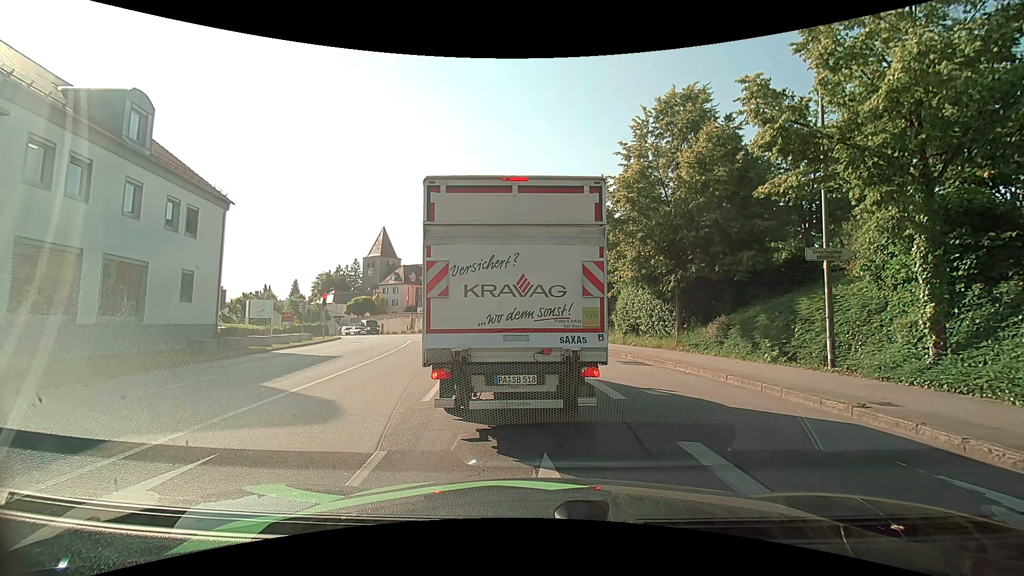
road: tertiary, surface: asphalt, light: Day
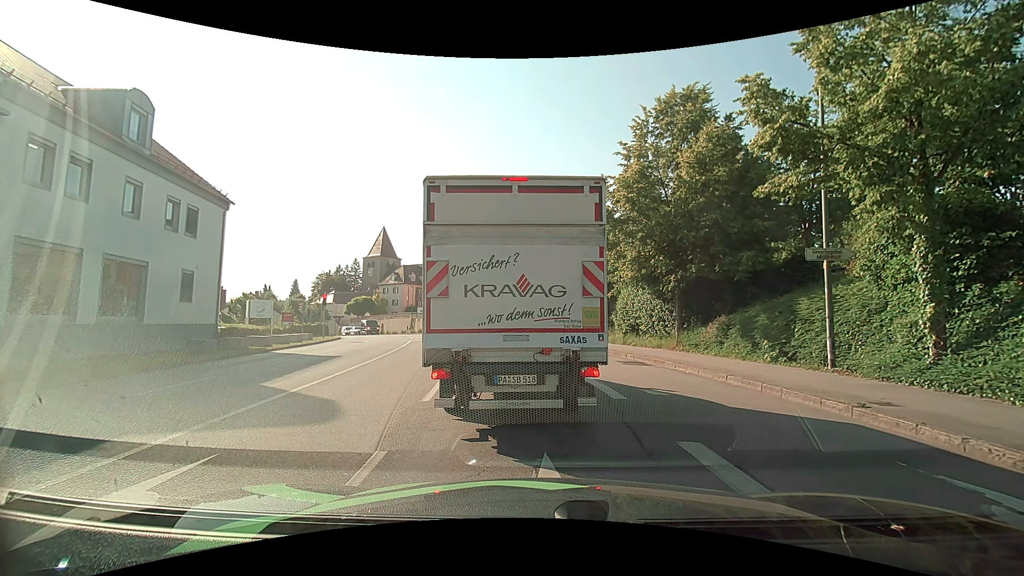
(0.0, 0.0) m; 0°
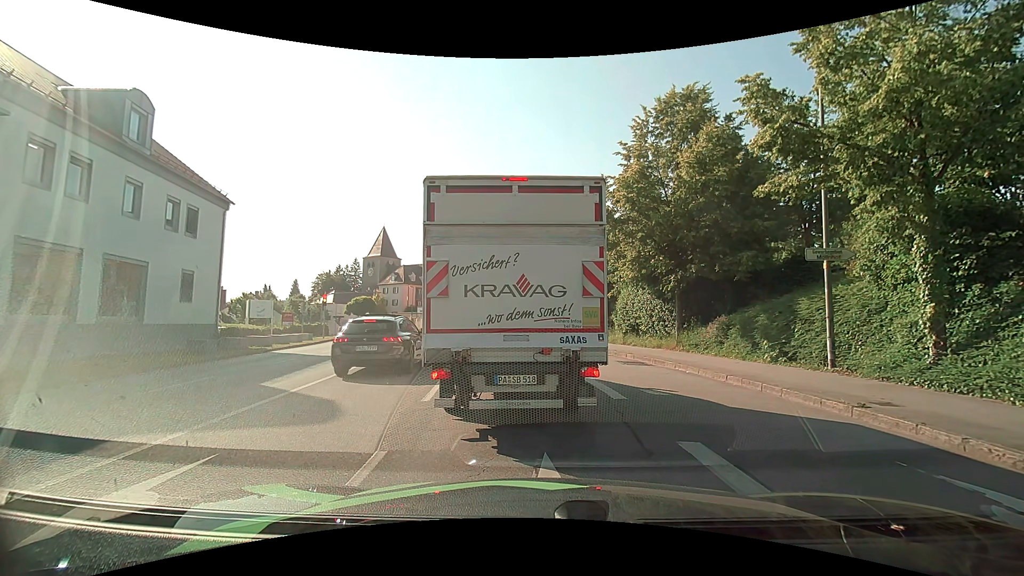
(0.0, 0.0) m; 0°
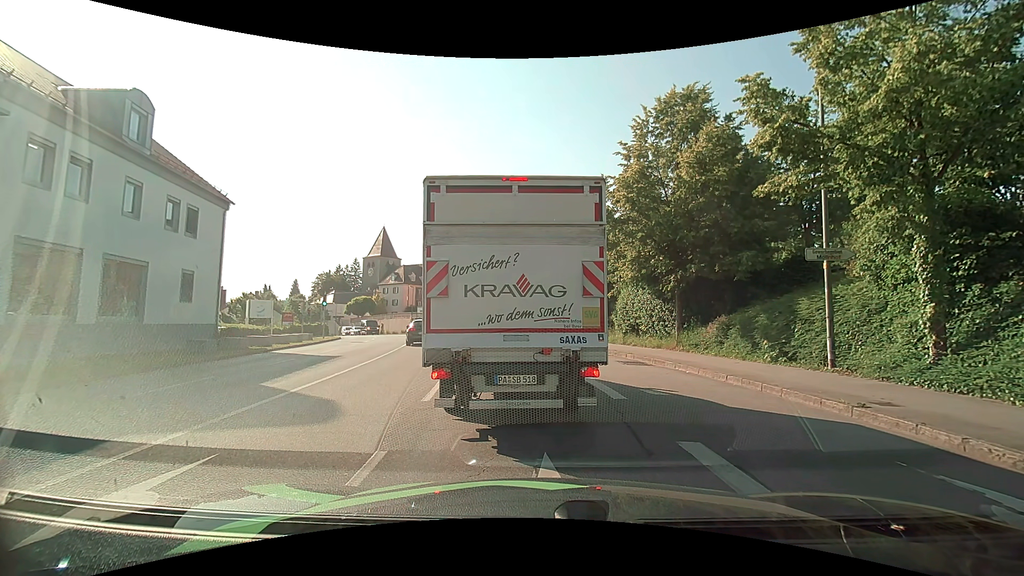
(0.0, 0.0) m; 0°
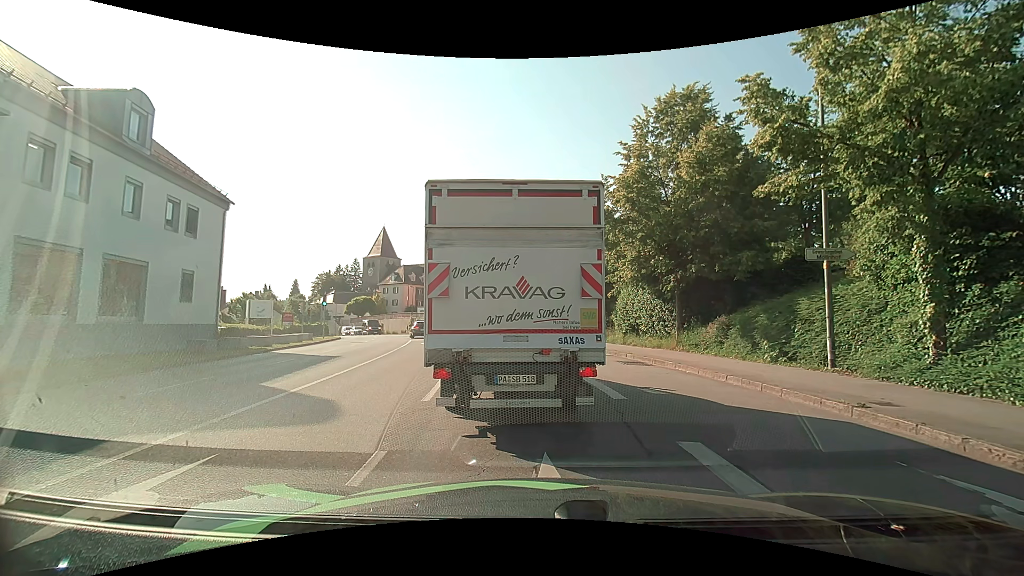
(0.0, 0.0) m; 0°
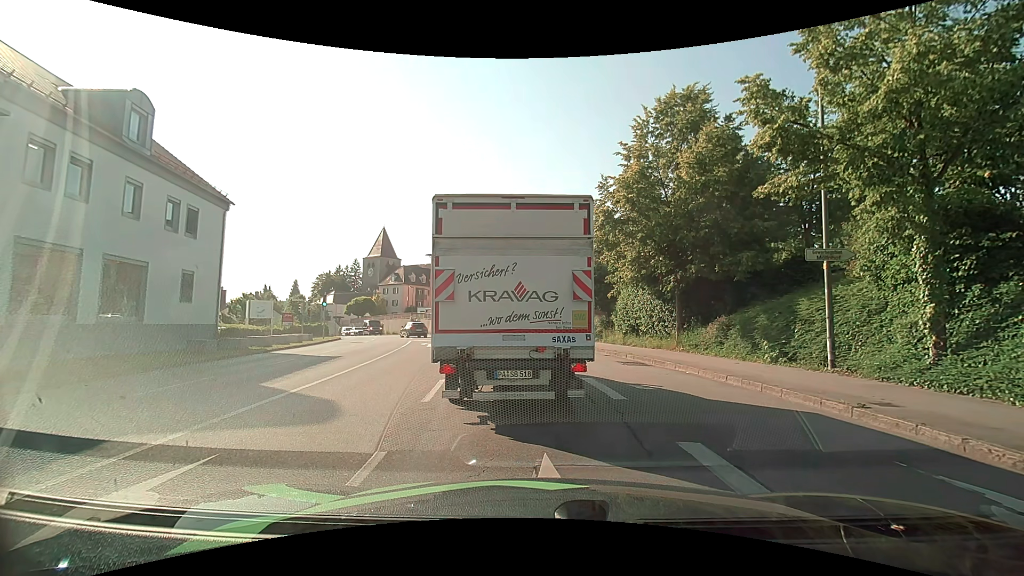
(0.0, 0.0) m; 0°
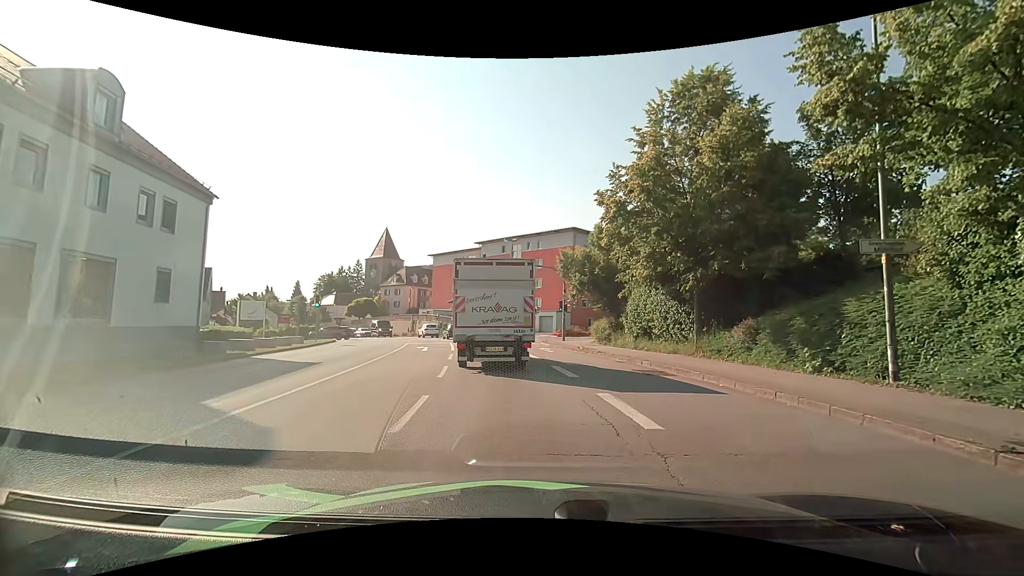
(0.0, +2.2) m; 0°
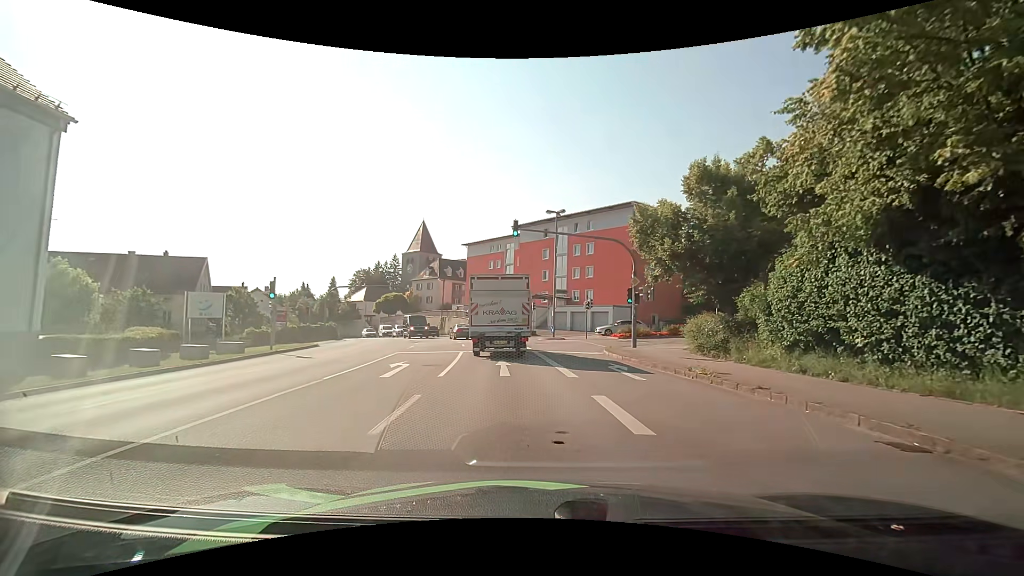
(-0.3, +12.7) m; -4°
(0, +10) (-1, +20) (-3, +30) (-5, +40) (-7, +49) (-11, +59) (-15, +68) (-20, +76) (-25, +85) (-31, +93) m
